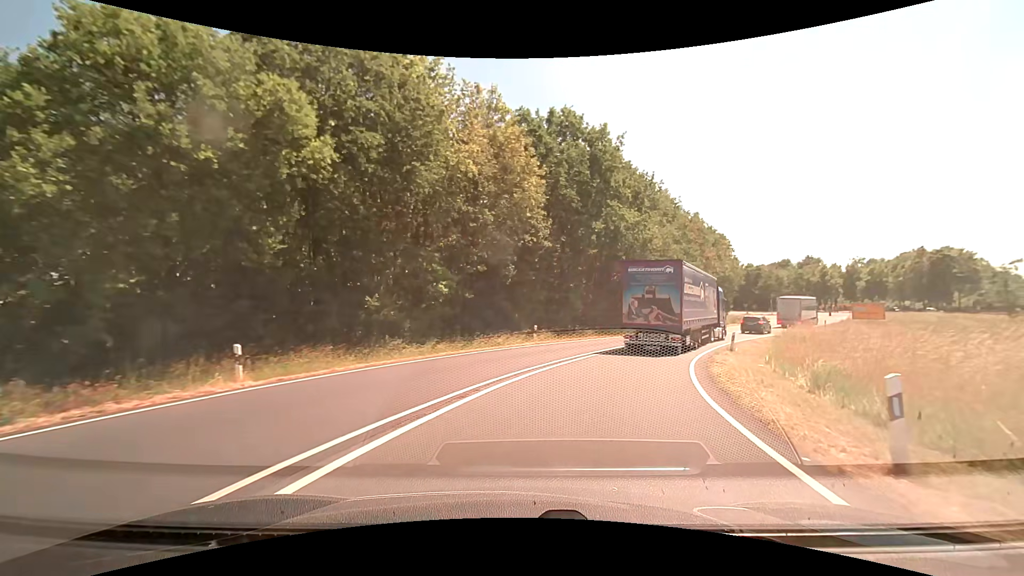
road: trunk_link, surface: asphalt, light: Day
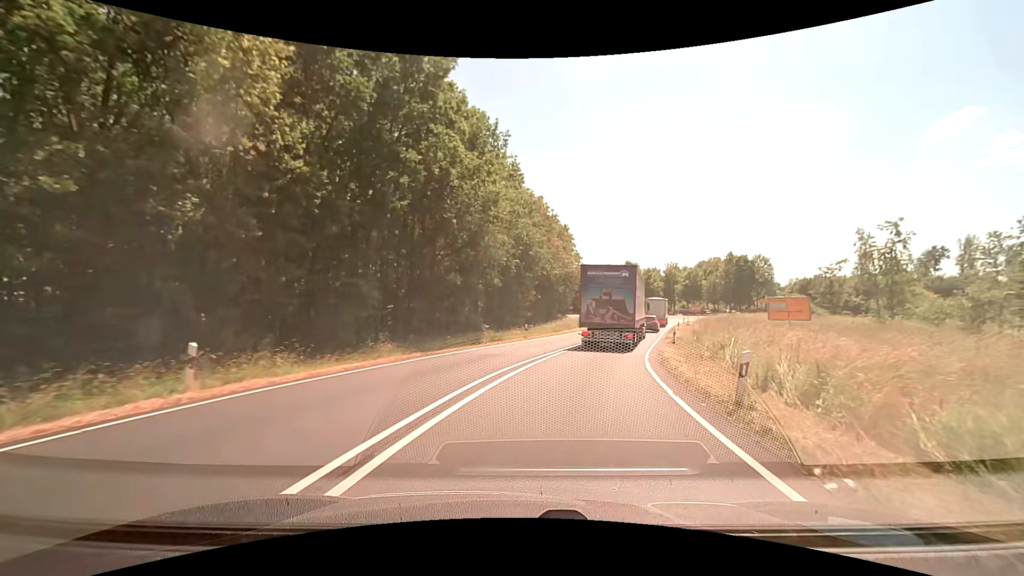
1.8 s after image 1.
(+2.9, +17.5) m; +19°
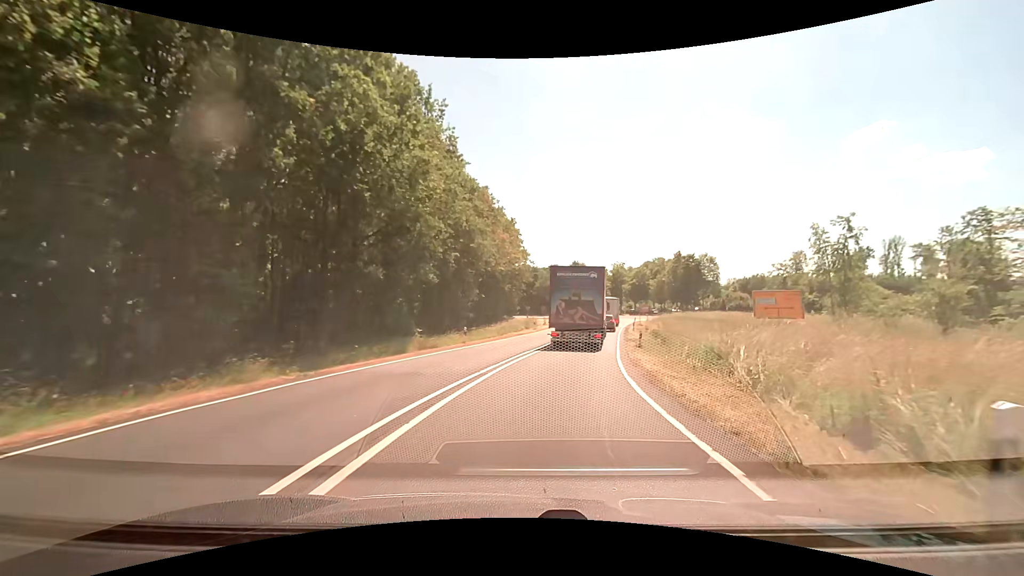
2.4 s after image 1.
(+0.3, +5.9) m; +6°
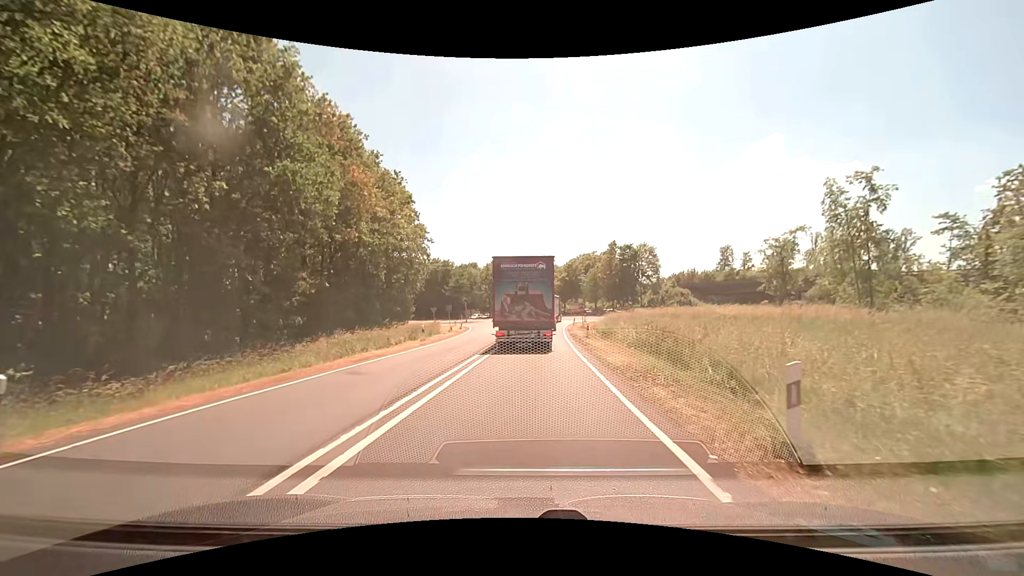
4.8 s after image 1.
(+2.4, +21.5) m; +9°
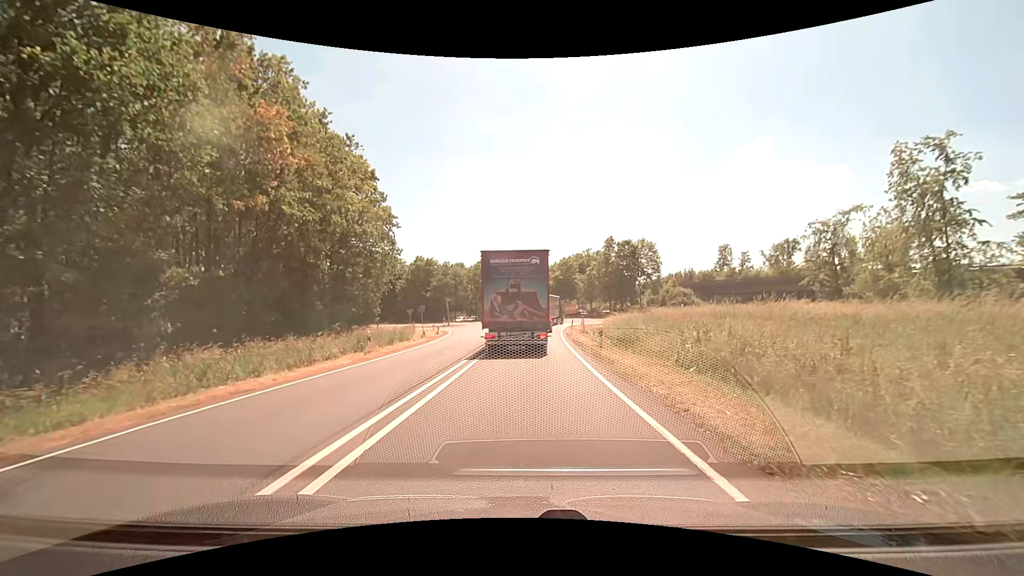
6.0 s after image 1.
(+0.1, +8.9) m; +2°
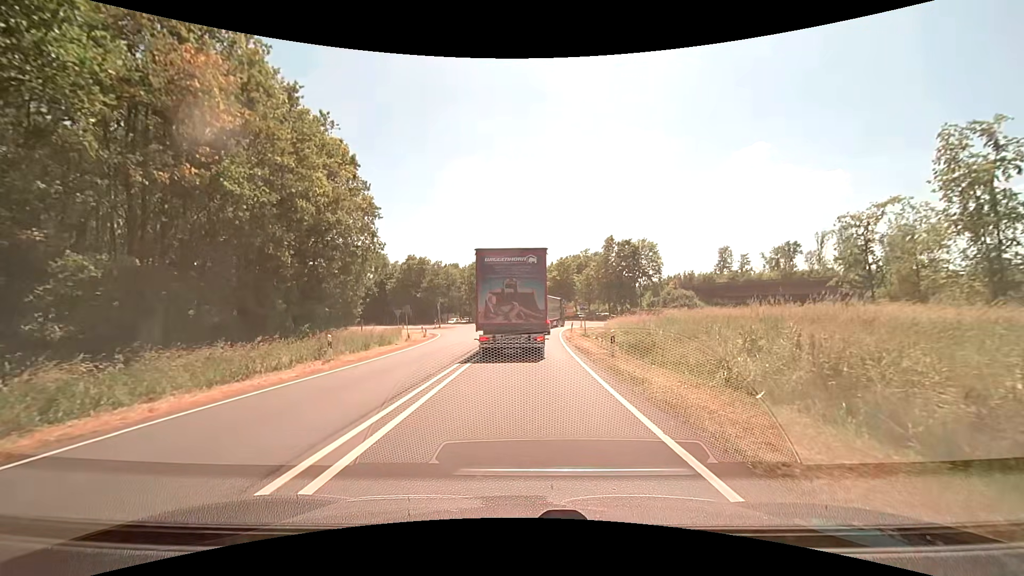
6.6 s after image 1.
(0.0, +4.0) m; 0°
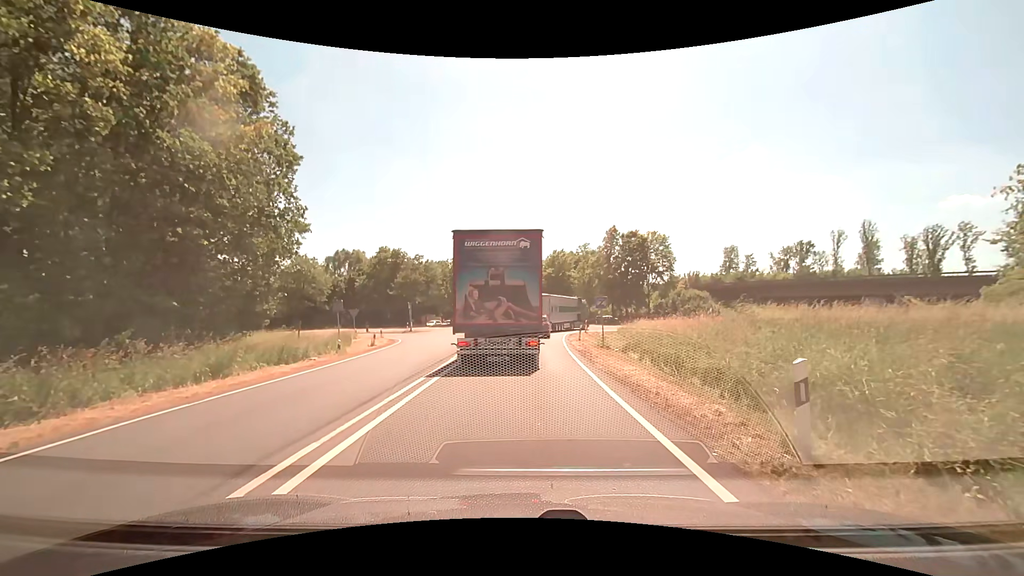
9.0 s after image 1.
(+0.1, +12.5) m; +2°
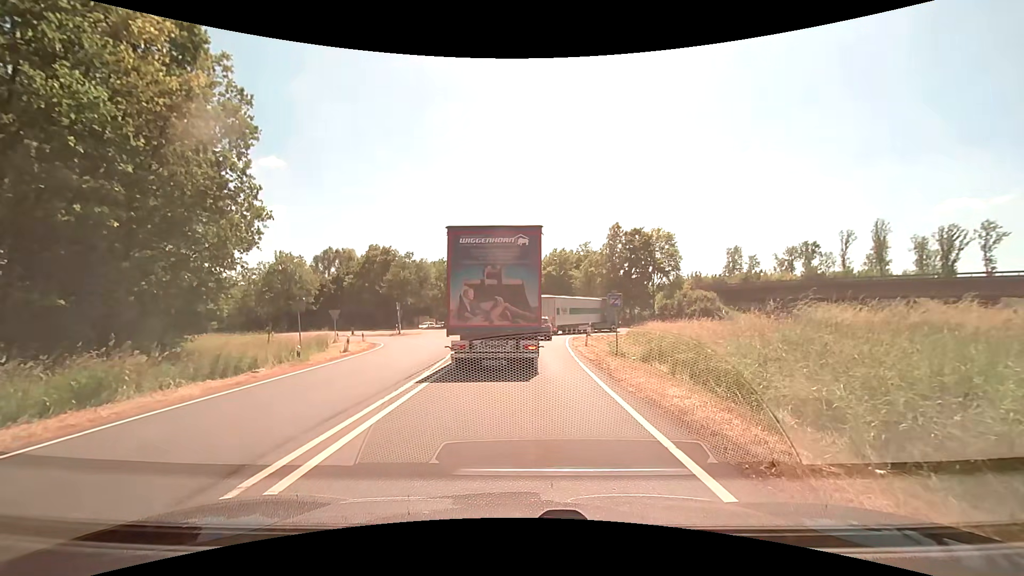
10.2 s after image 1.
(0.0, +4.3) m; -1°
(0, +10) (0, +20) (+1, +30) (+1, +40) (+3, +50) (+9, +57) (+19, +61) (+29, +61) (+39, +60) (+49, +59) m
